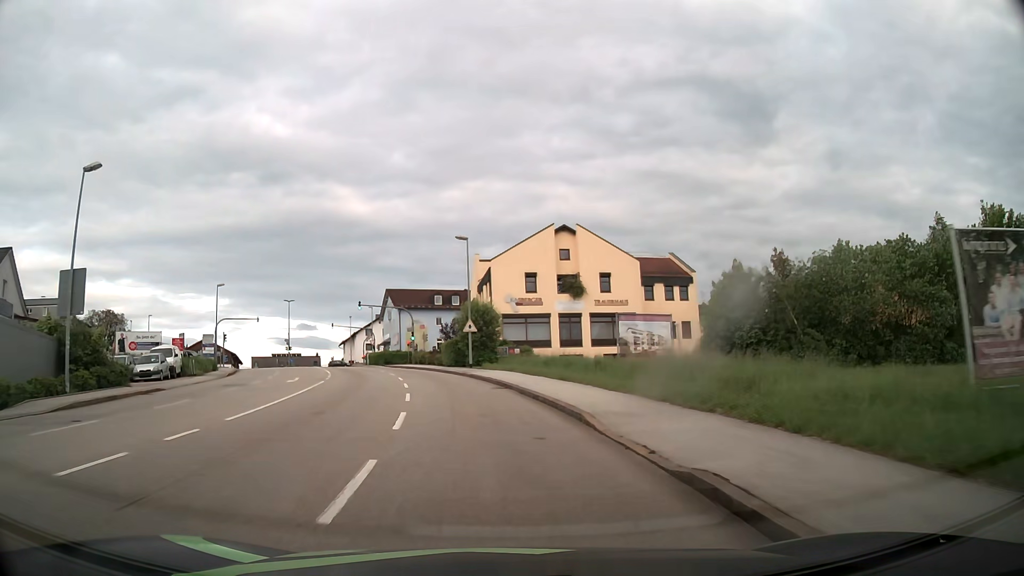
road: tertiary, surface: asphalt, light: Day
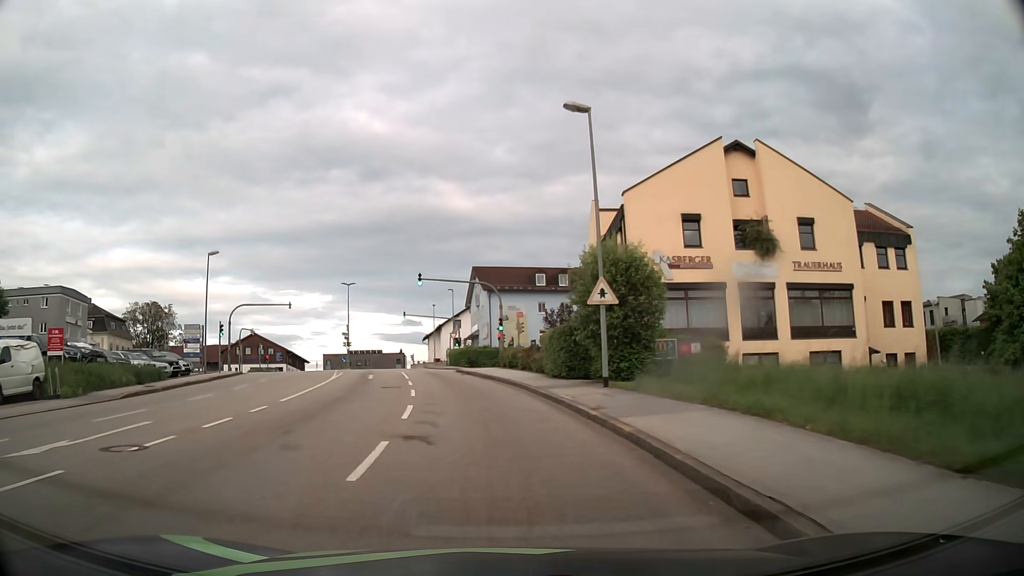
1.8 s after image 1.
(-1.8, +22.9) m; -9°
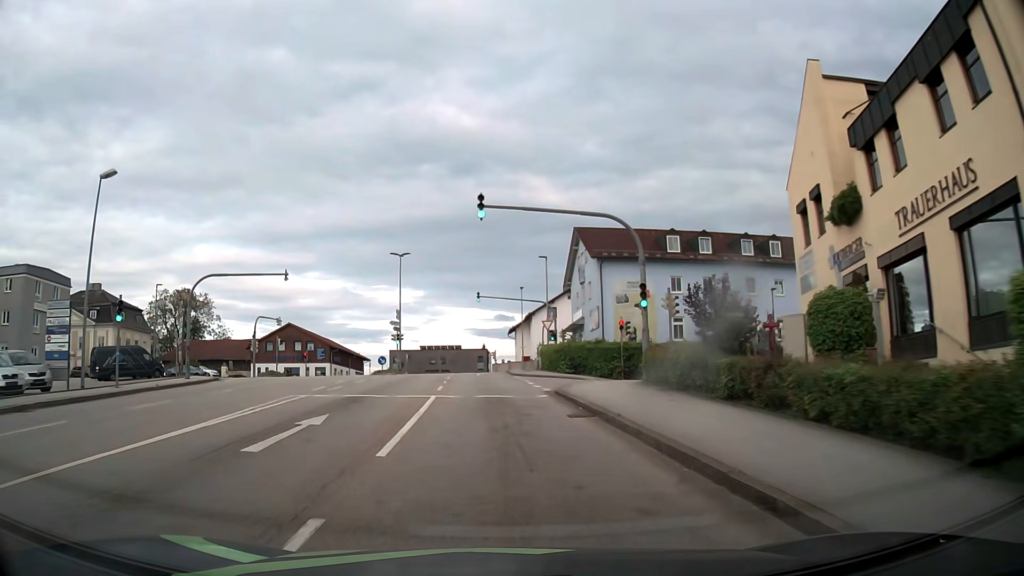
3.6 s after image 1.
(-1.7, +22.8) m; -8°
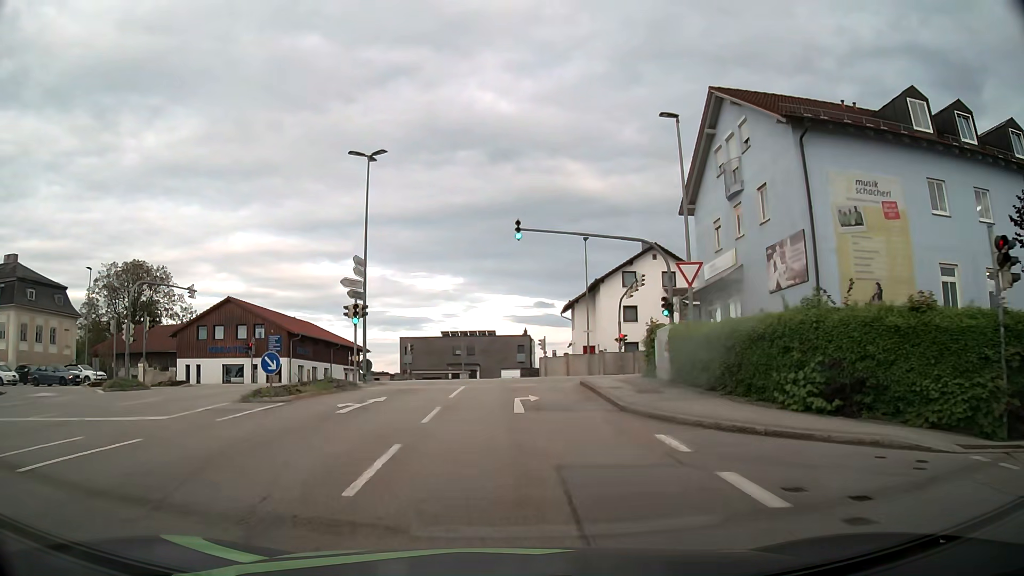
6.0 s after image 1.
(-1.2, +28.0) m; -4°
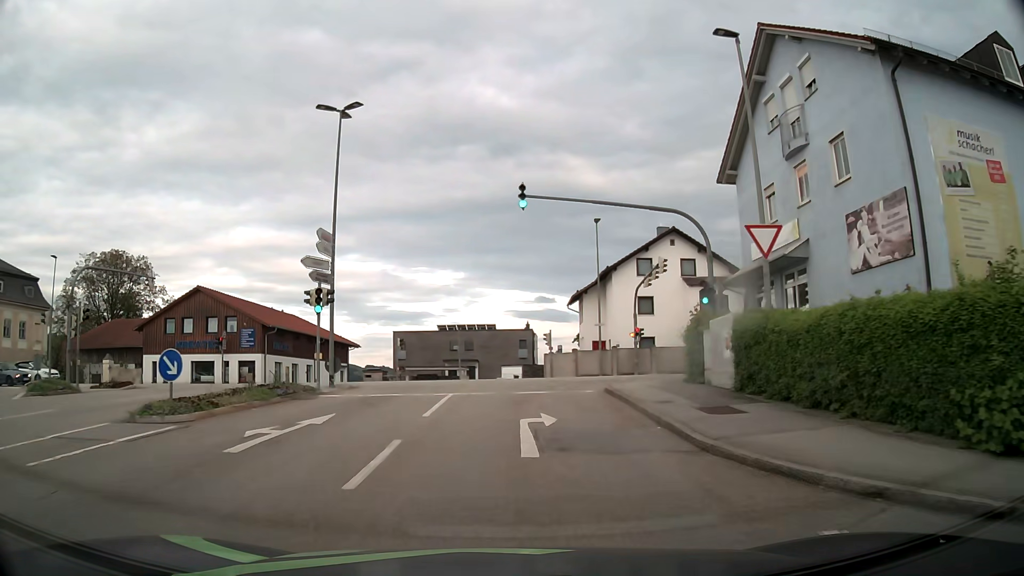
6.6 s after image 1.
(0.0, +5.6) m; 0°
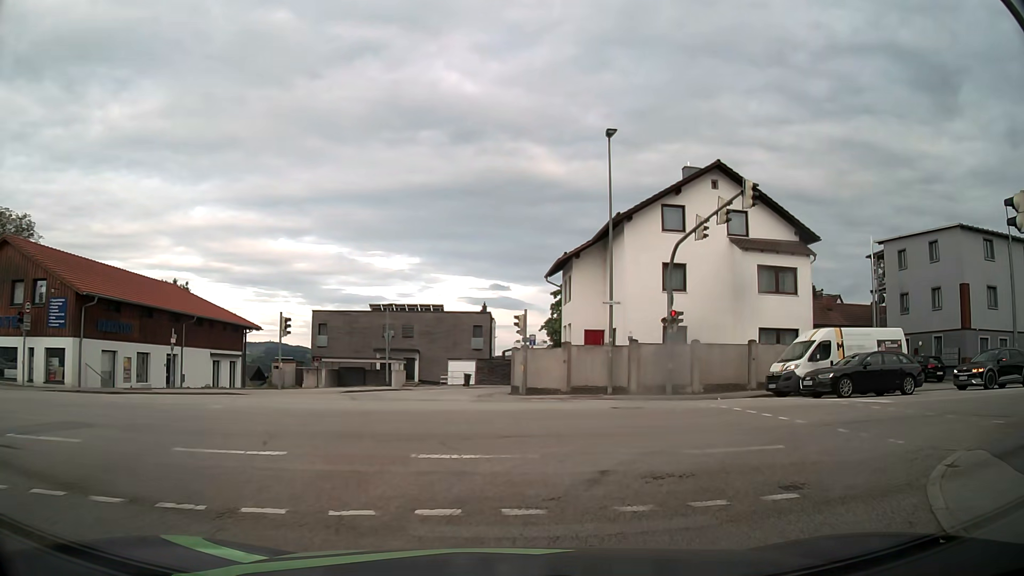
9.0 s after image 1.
(+0.2, +17.6) m; +2°
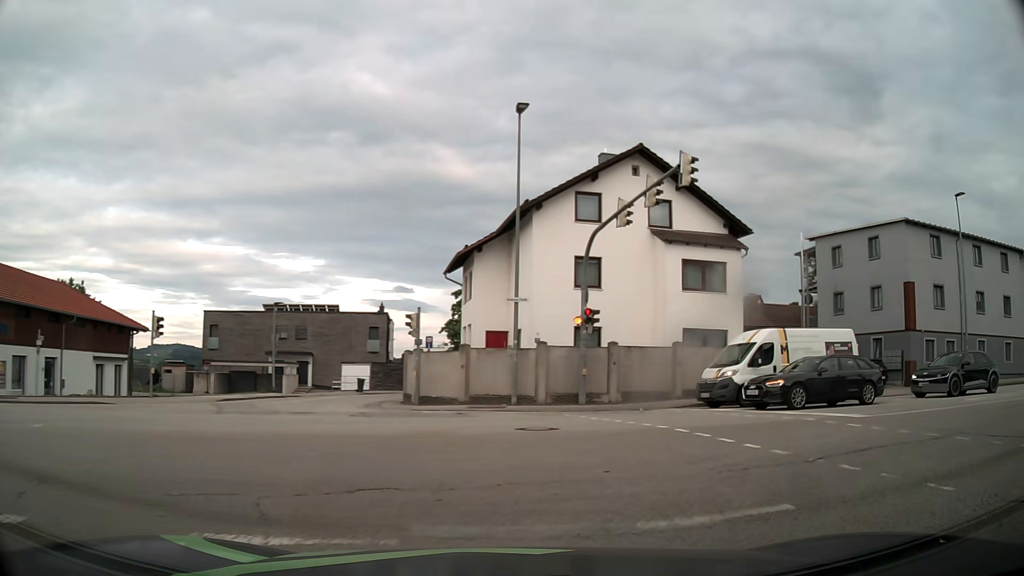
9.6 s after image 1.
(+0.2, +3.2) m; +8°
